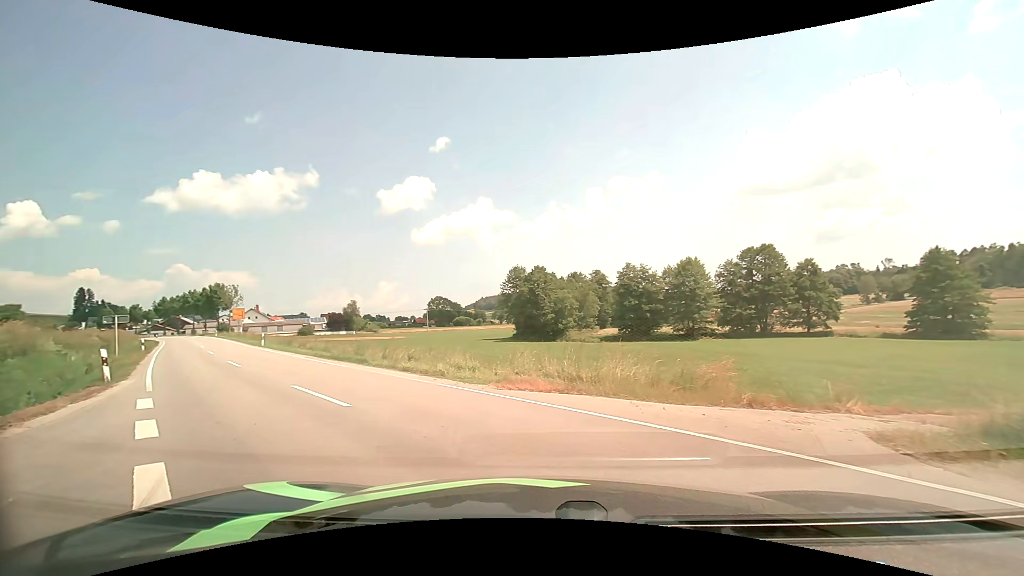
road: unclassified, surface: asphalt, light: Day
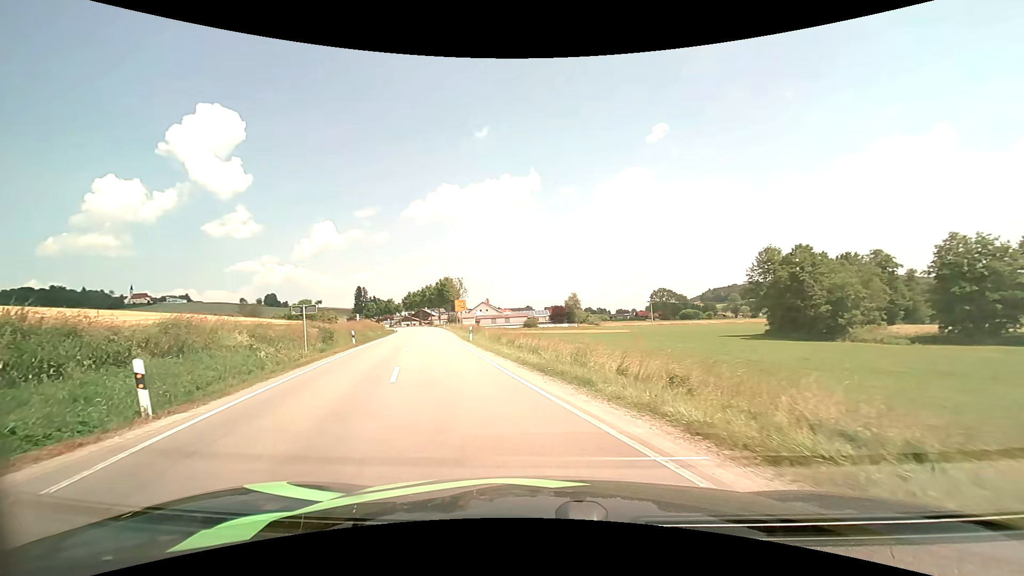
(-2.4, +9.5) m; -24°
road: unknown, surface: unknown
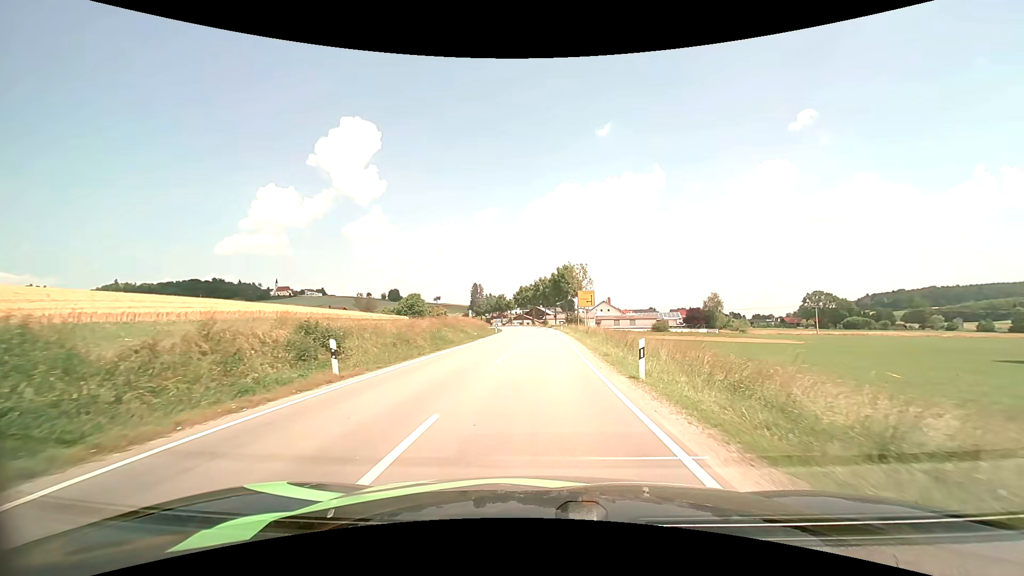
(-3.8, +20.7) m; -14°
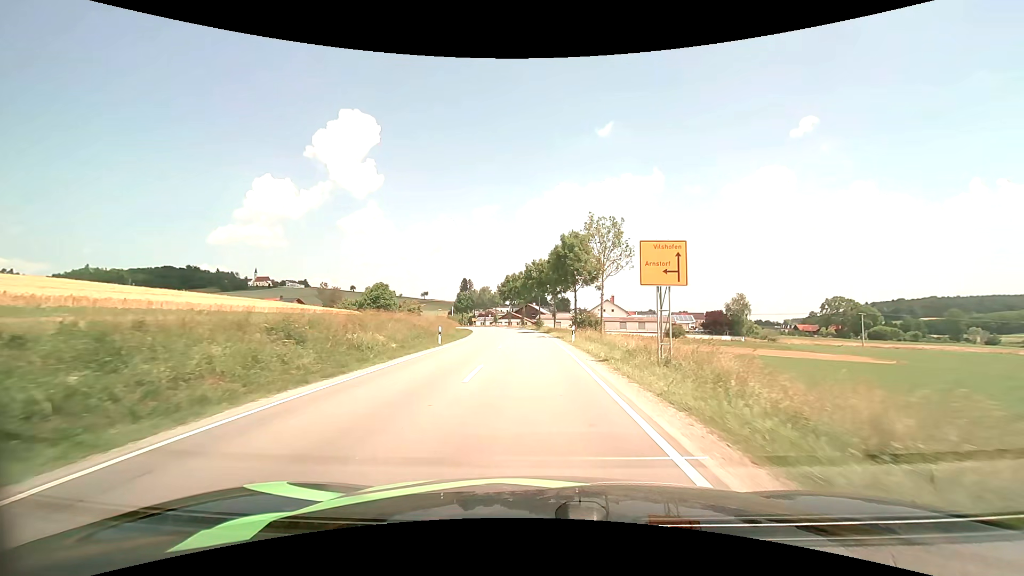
(+0.2, +29.5) m; +1°
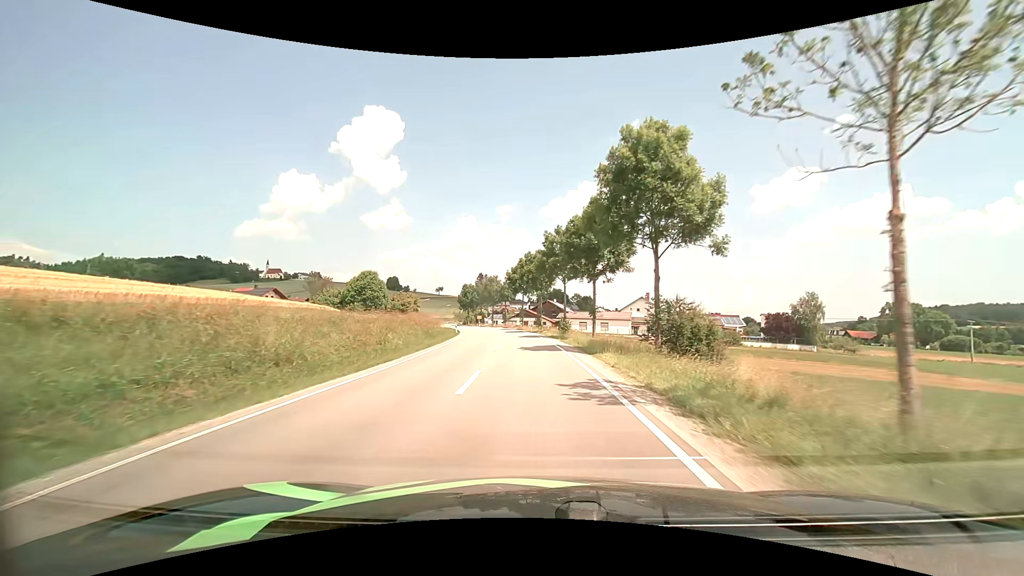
(-0.4, +25.8) m; -2°
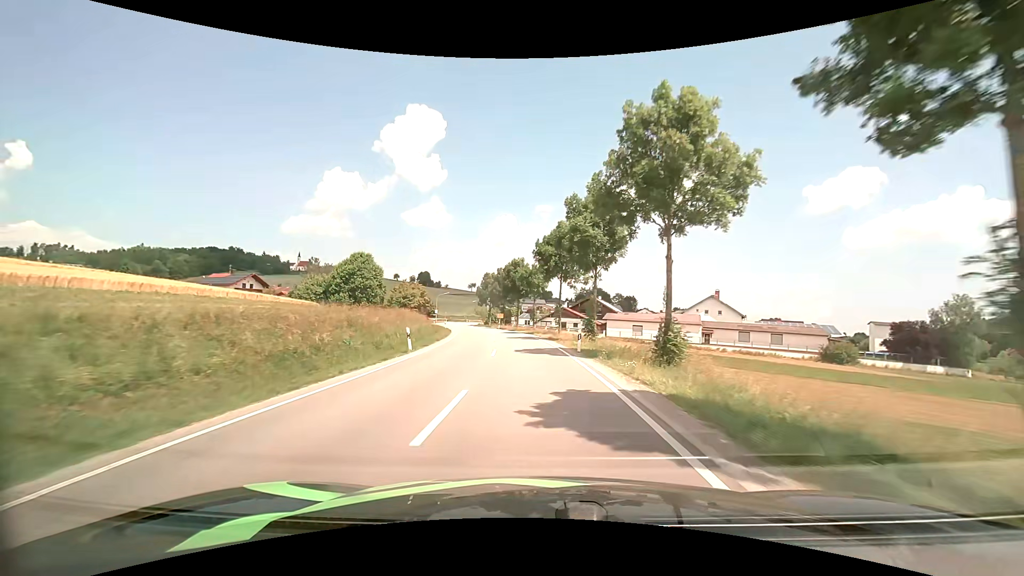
(-0.8, +27.6) m; -4°
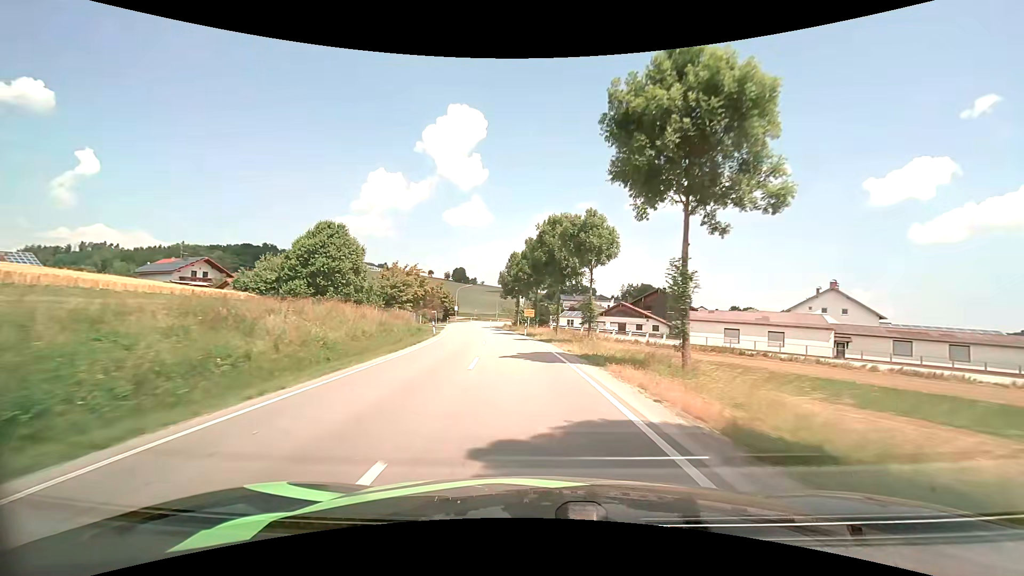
(-1.1, +29.1) m; -5°
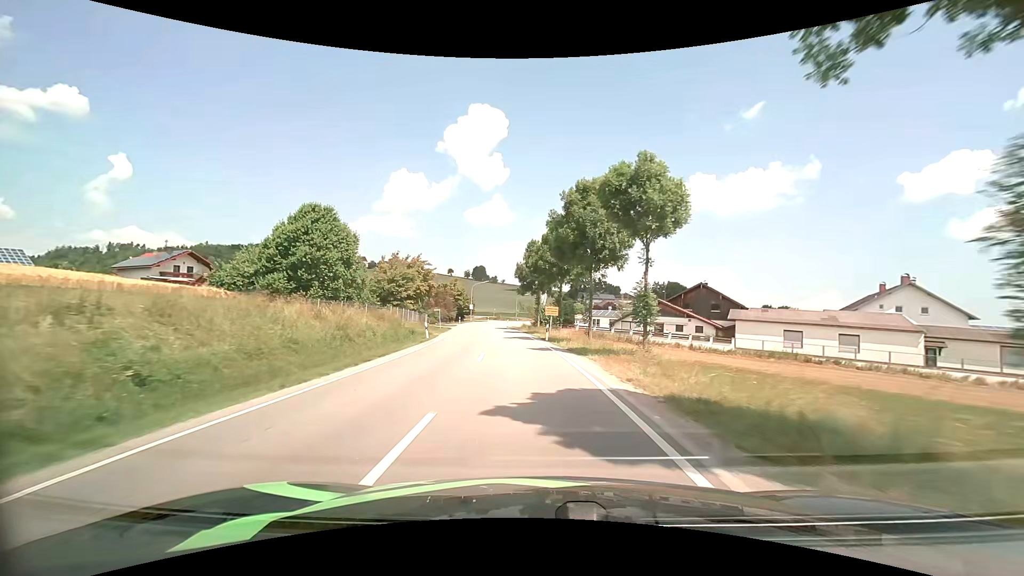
(-0.2, +9.8) m; -2°
(0, +10) (-1, +20) (-2, +30) (-3, +40) (-4, +50) (-5, +60) (-6, +70) (-7, +80) (-8, +90) (-8, +100) m
